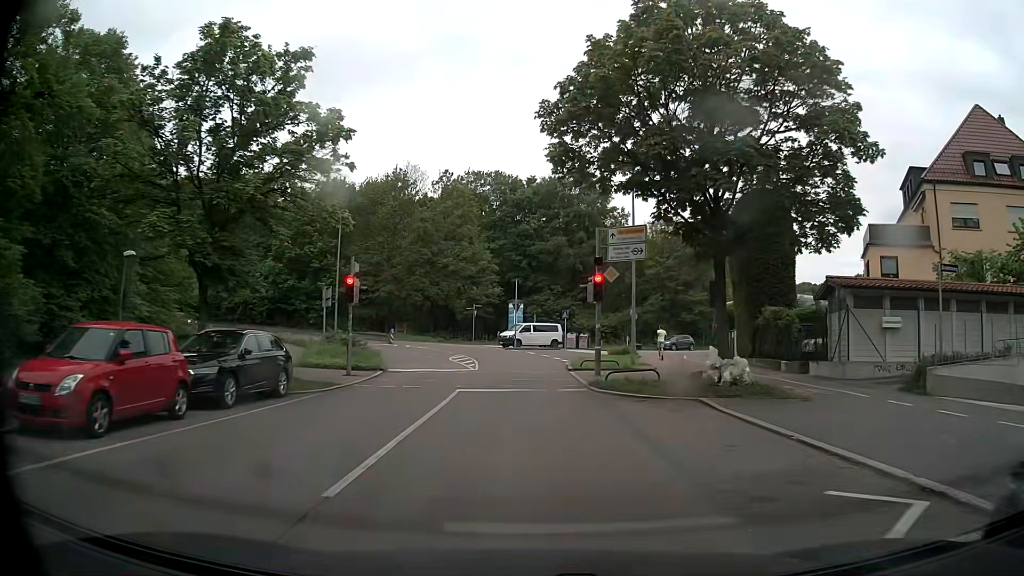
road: secondary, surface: asphalt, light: Day
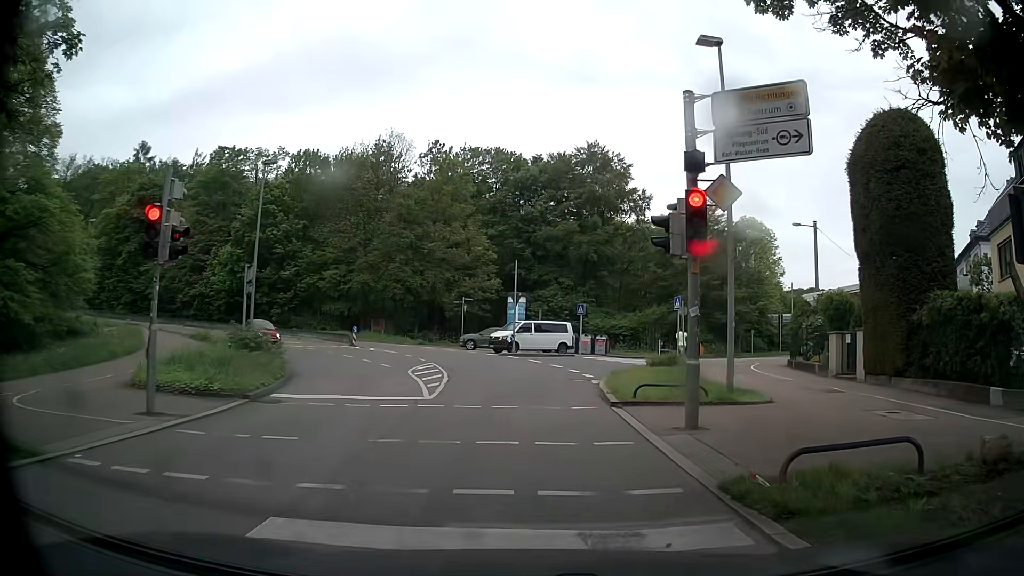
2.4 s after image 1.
(0.0, +12.2) m; +1°
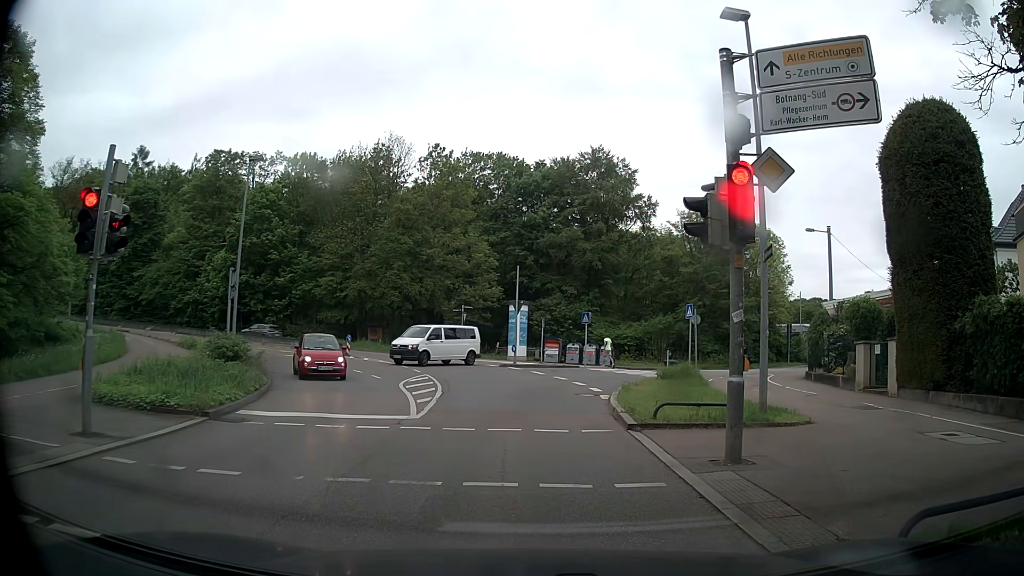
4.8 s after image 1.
(-0.1, +1.8) m; -2°
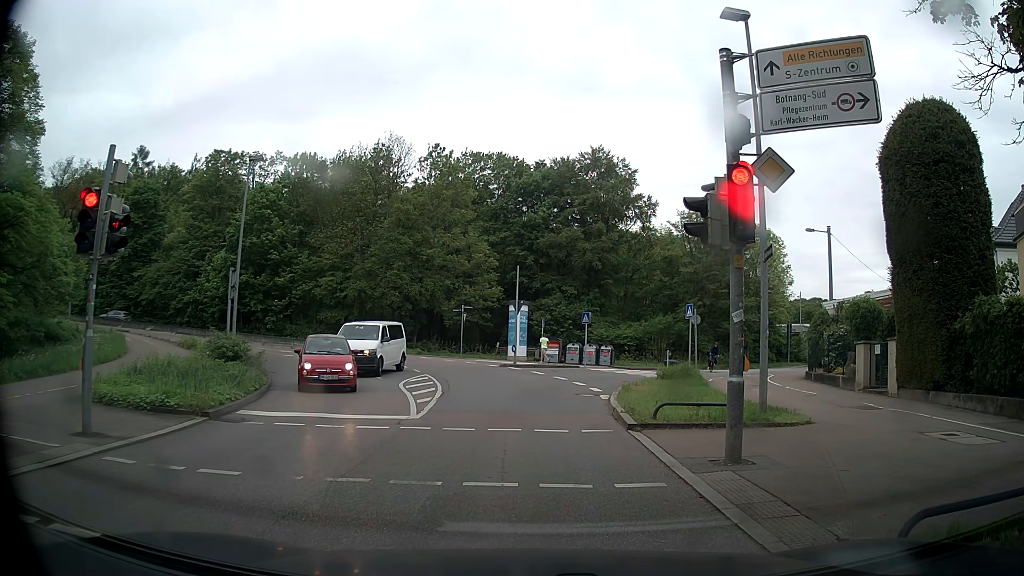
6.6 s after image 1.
(0.0, 0.0) m; 0°
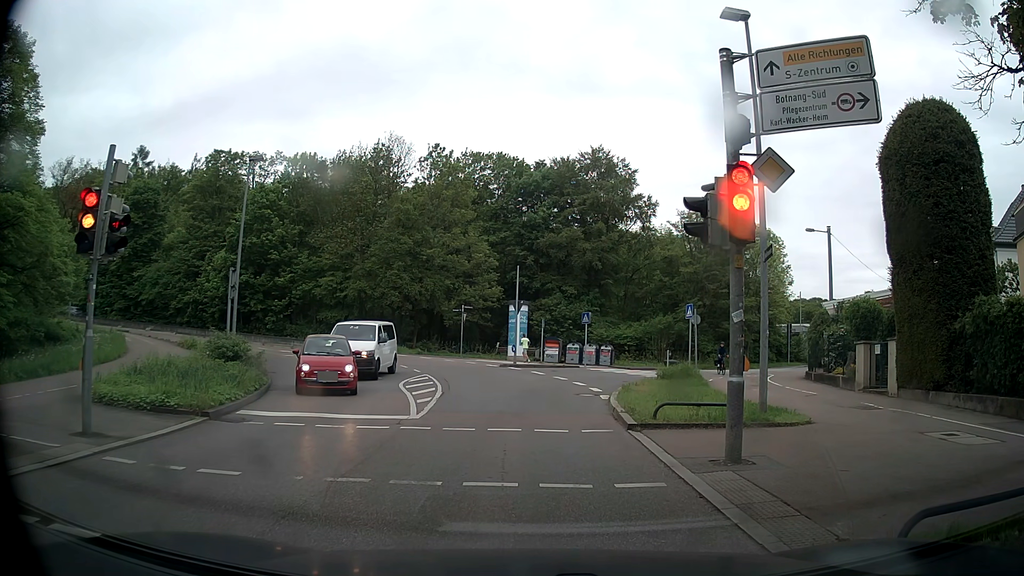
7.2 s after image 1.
(0.0, 0.0) m; 0°
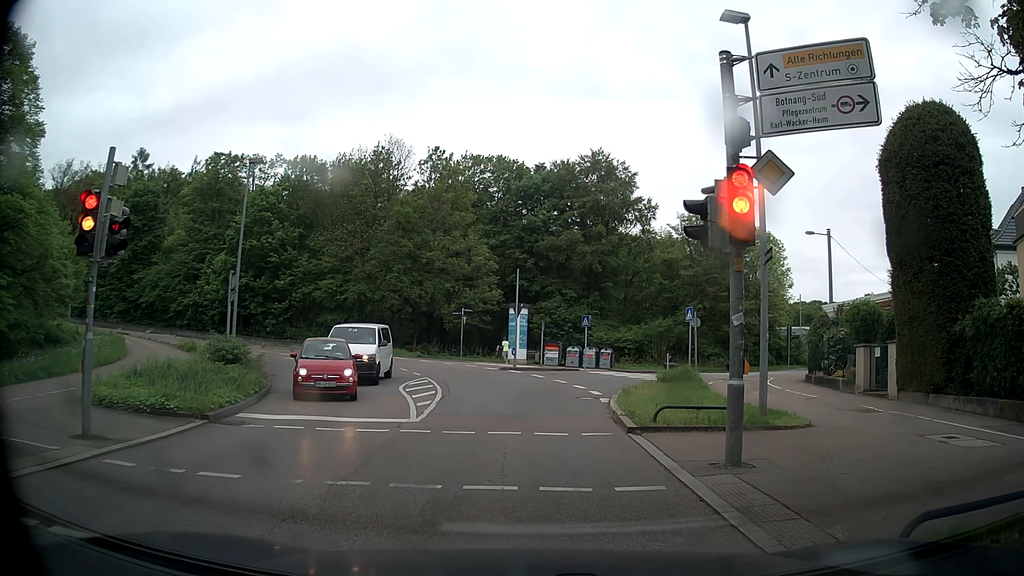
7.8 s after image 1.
(0.0, 0.0) m; 0°
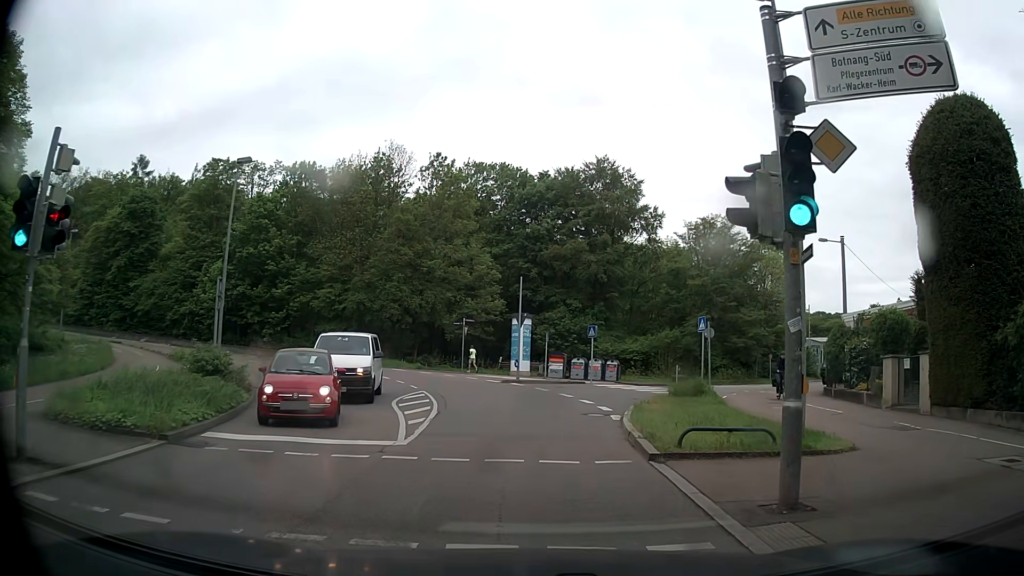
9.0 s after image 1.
(0.0, +1.9) m; -1°
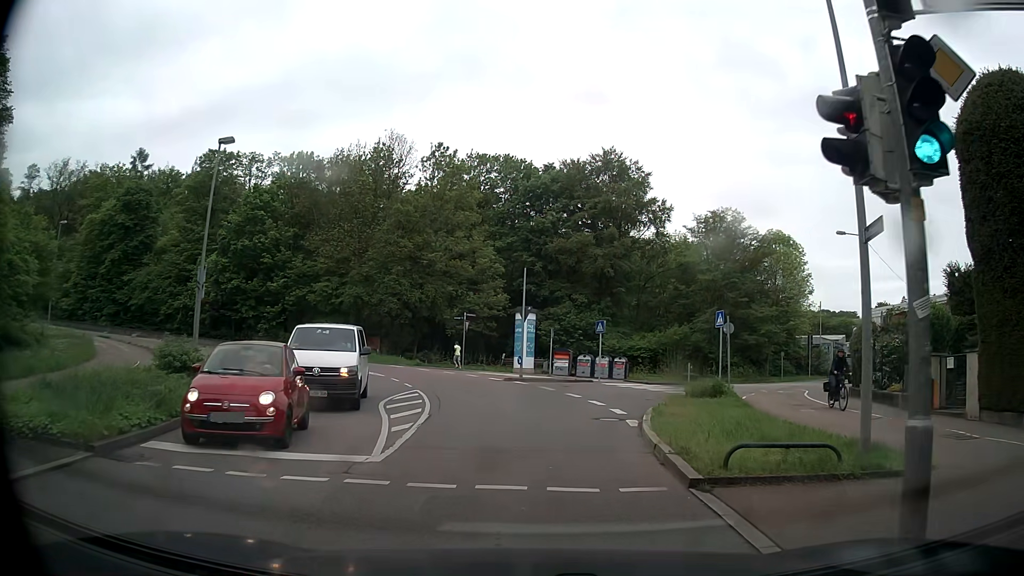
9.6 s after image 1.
(0.0, +2.3) m; -1°
(0, +10) (0, +20) (-3, +30) (-7, +39) (-14, +46) (-22, +51) (-32, +55) (-42, +56) (-51, +55) (-61, +53) m
